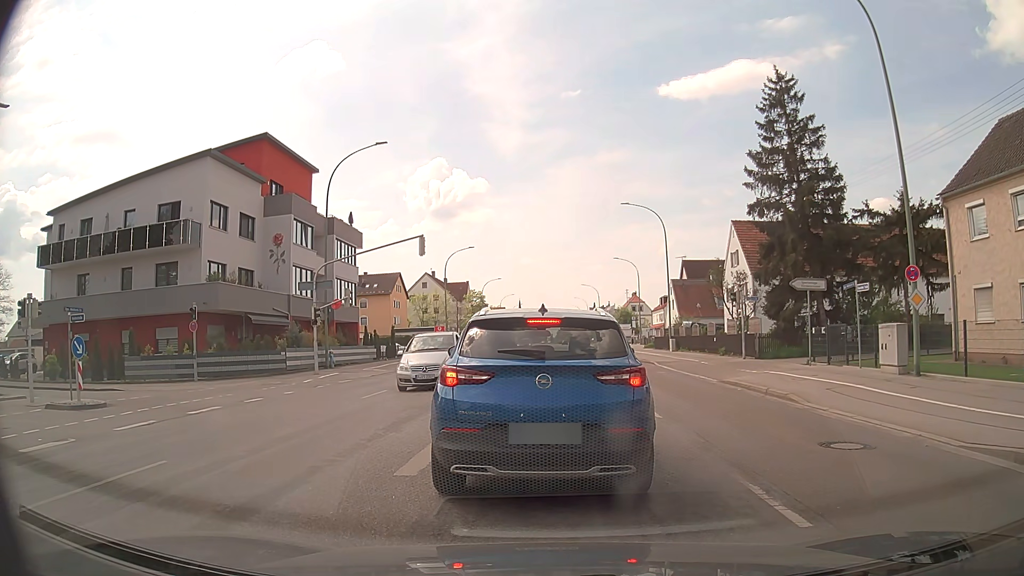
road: tertiary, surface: asphalt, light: Day
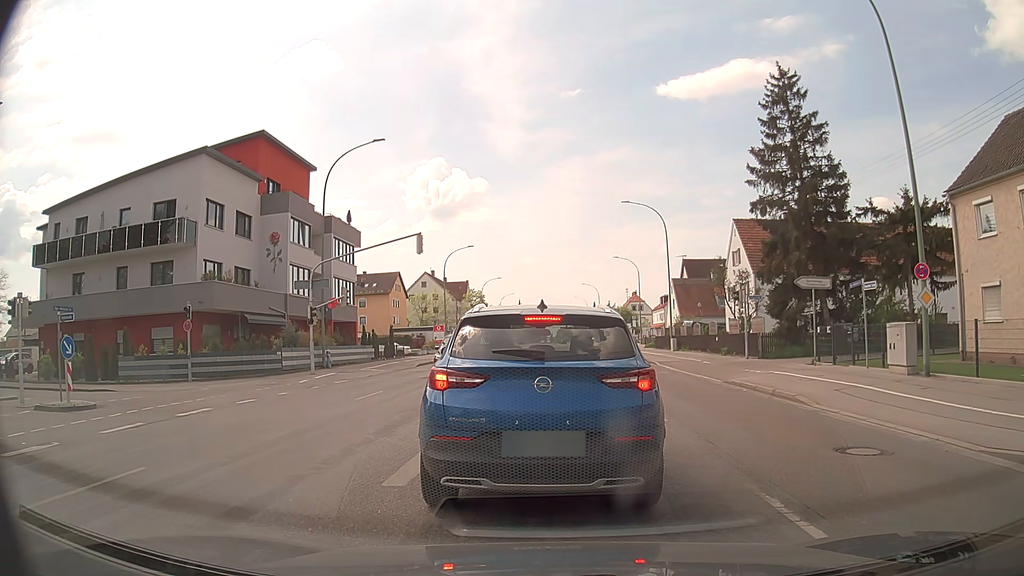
(0.0, +0.5) m; 0°
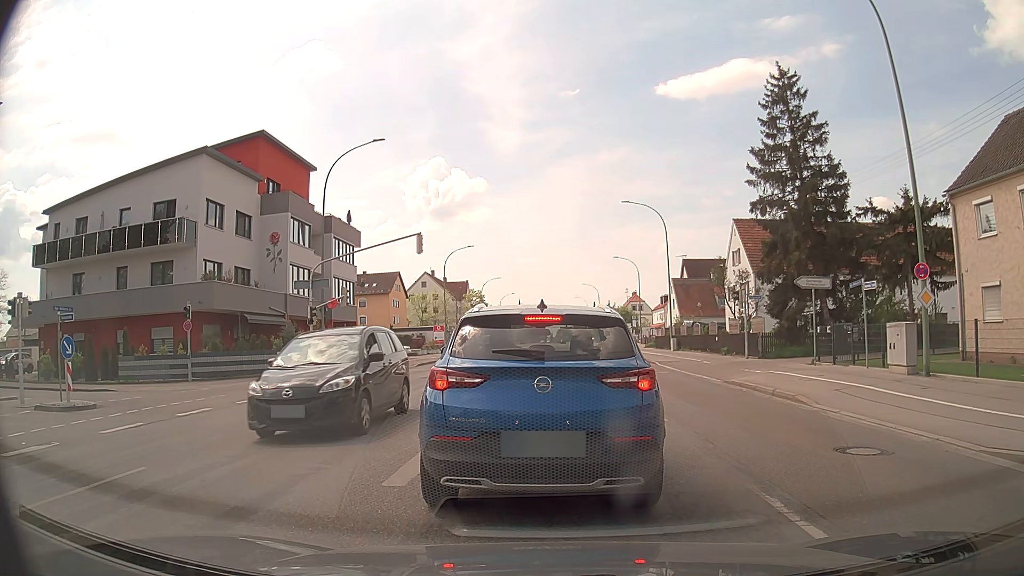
(0.0, 0.0) m; 0°
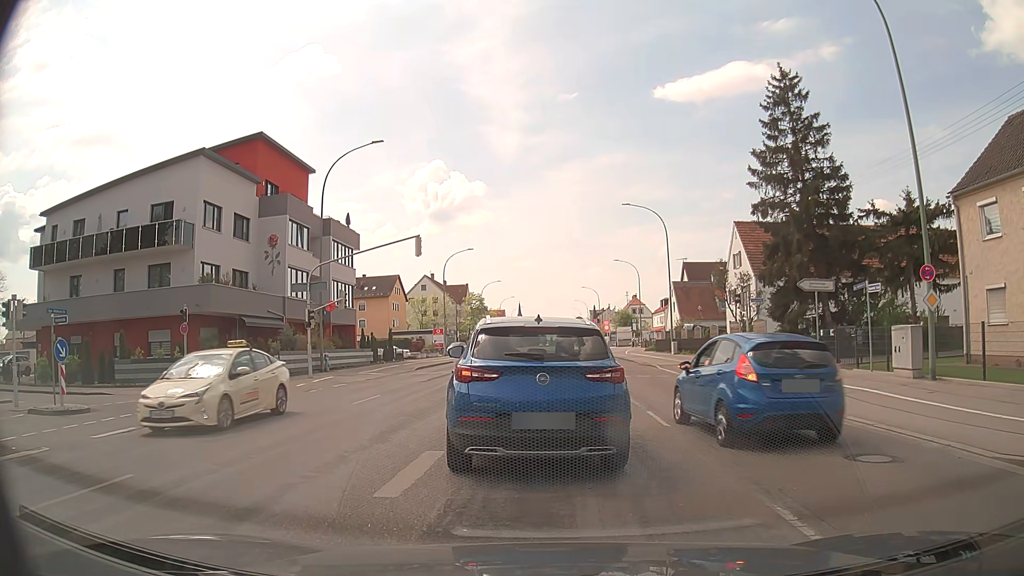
(0.0, +0.3) m; 0°
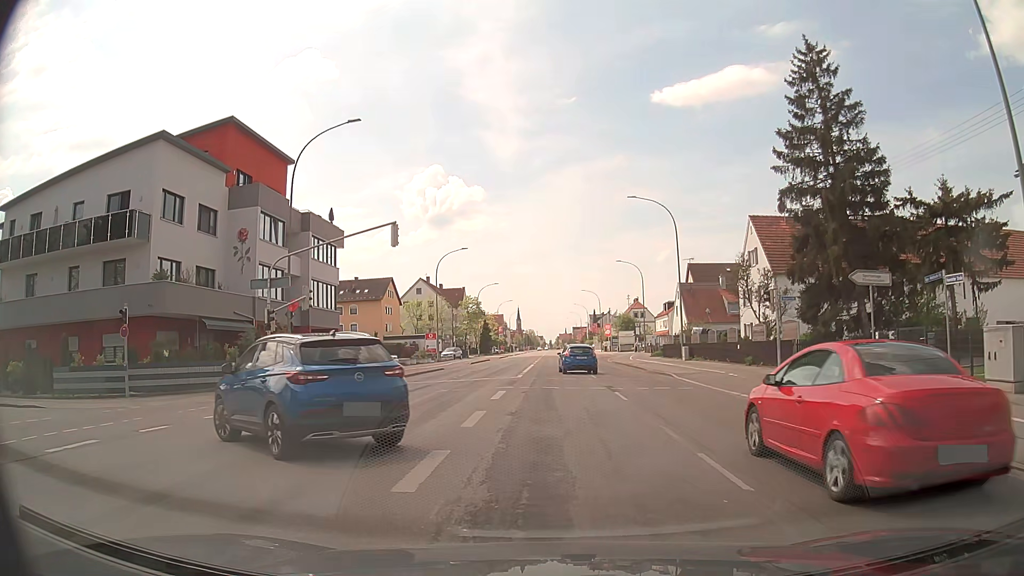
(+0.1, +5.0) m; +2°
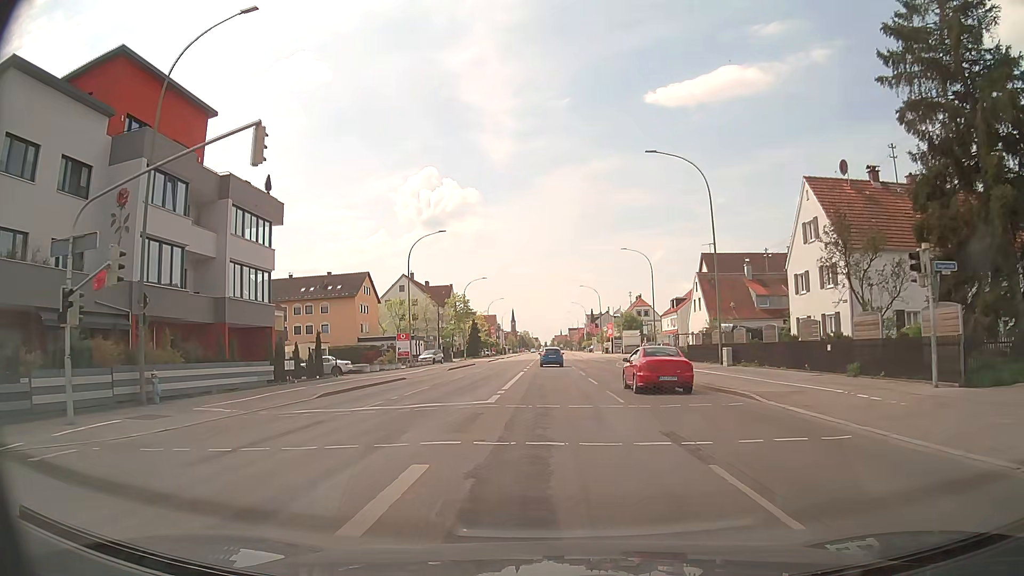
(0.0, +13.0) m; 0°
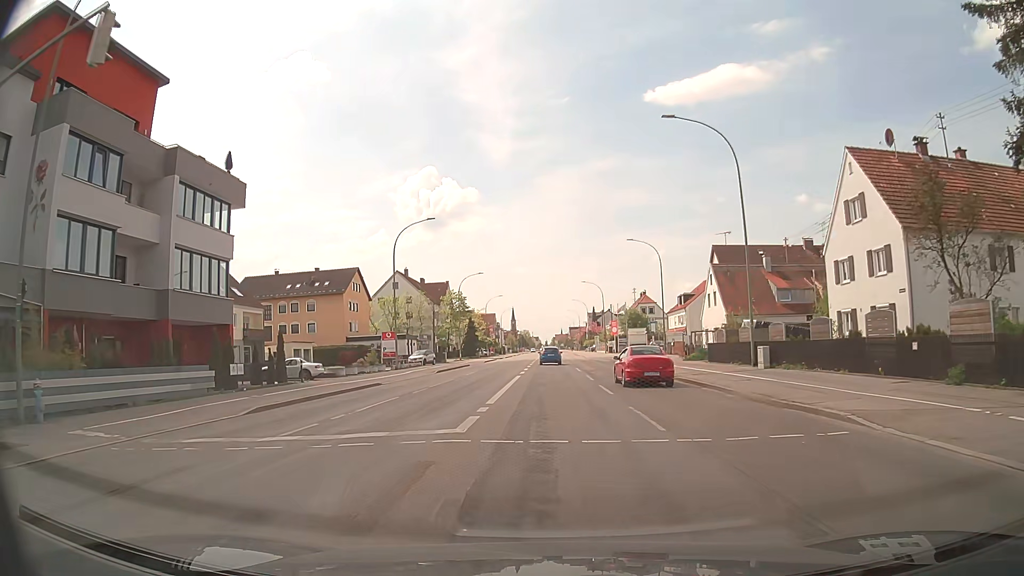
(0.0, +6.2) m; 0°
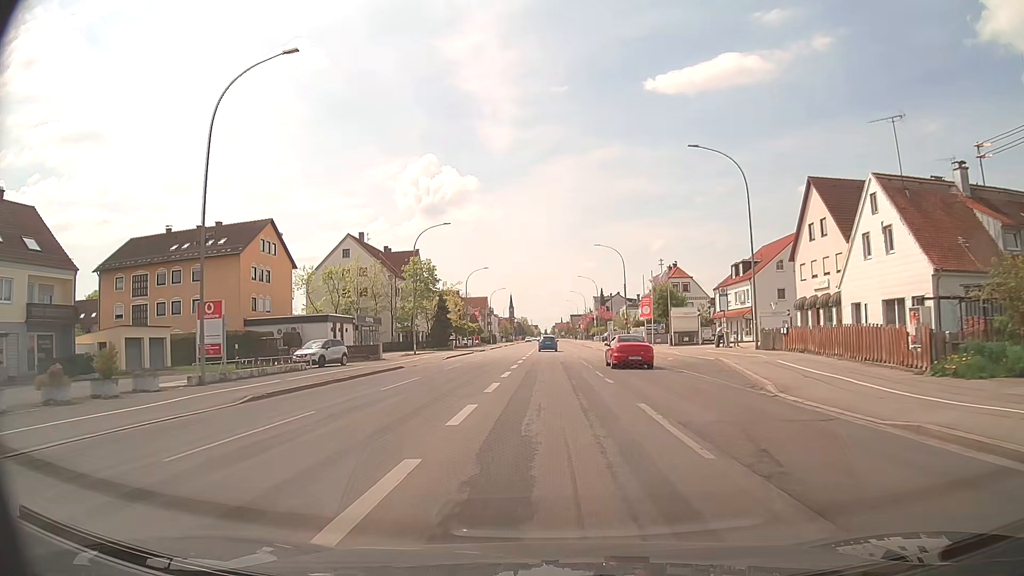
(-0.1, +32.3) m; 0°
